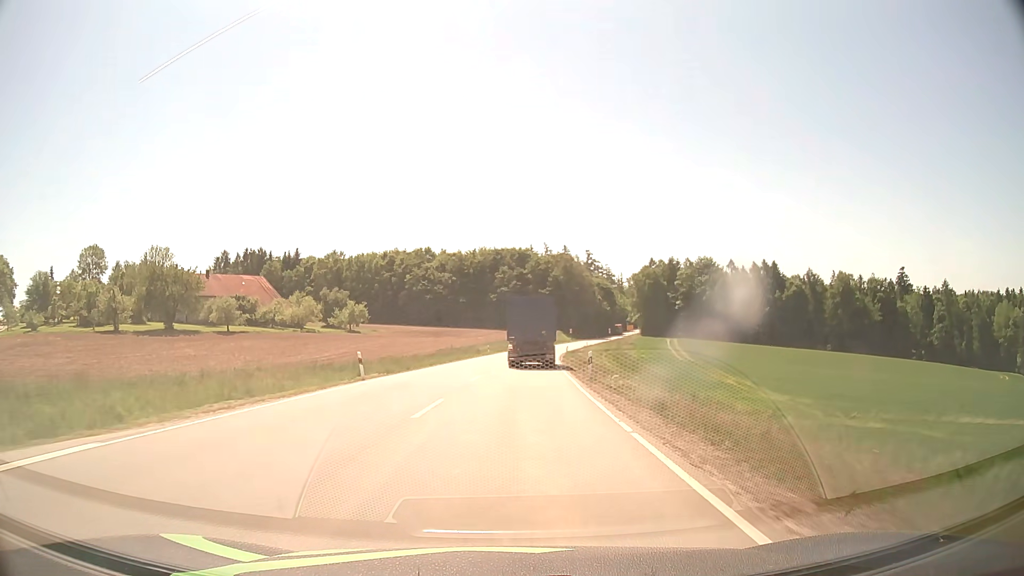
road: secondary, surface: asphalt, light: Day
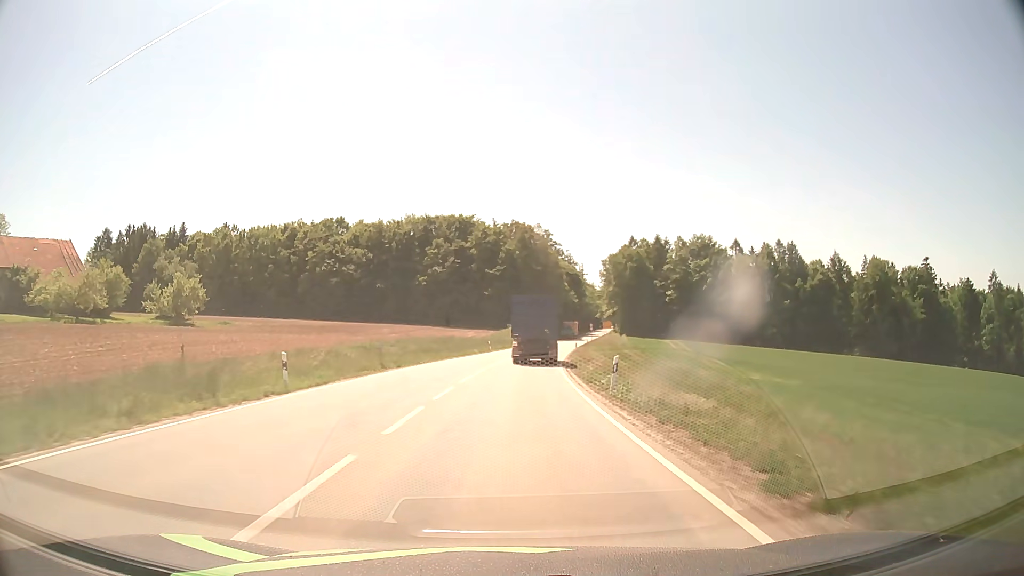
(+2.3, +57.8) m; +4°
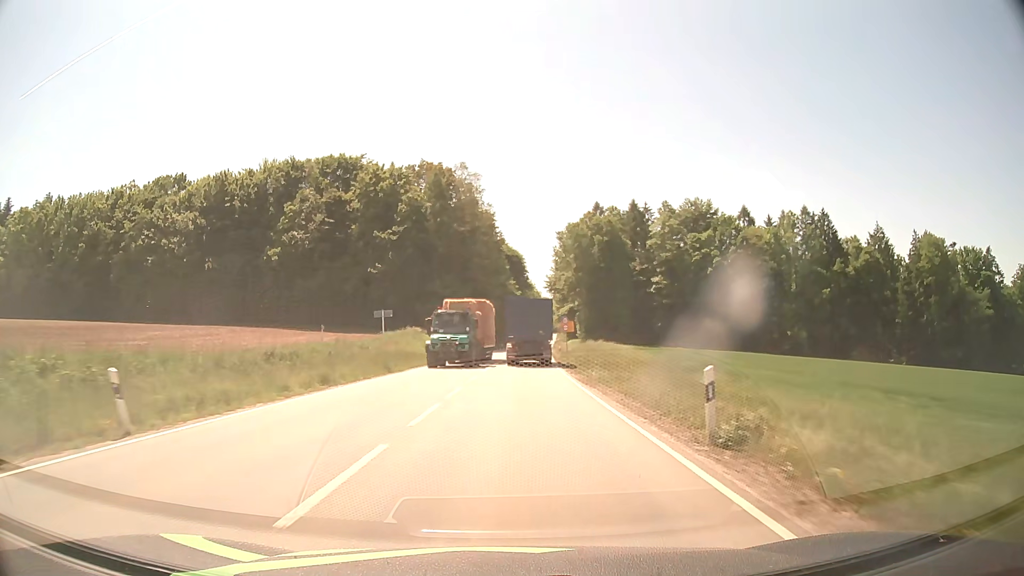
(+3.2, +58.4) m; +6°
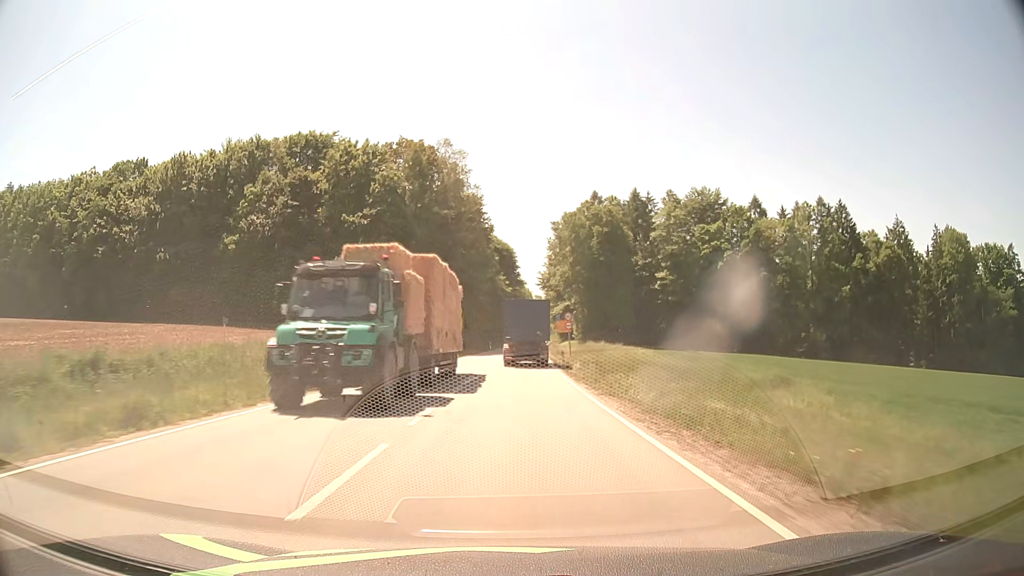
(+0.1, +11.8) m; +1°
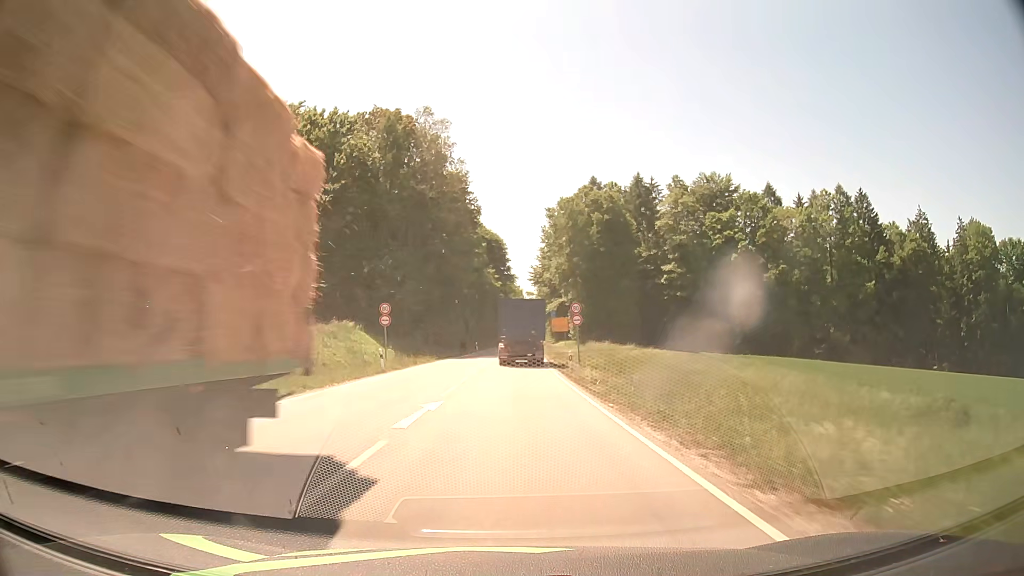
(+0.1, +11.8) m; +1°
